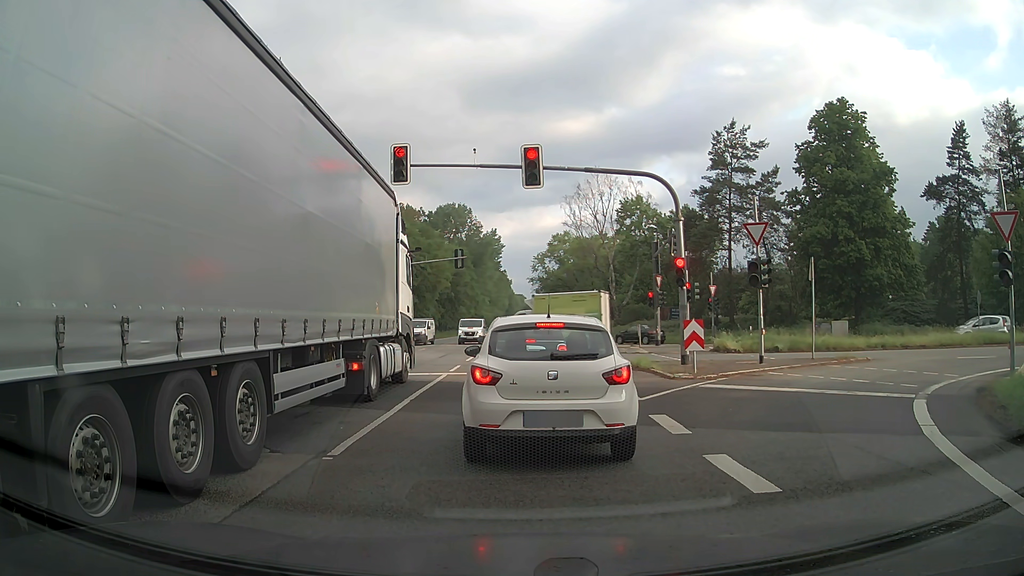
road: primary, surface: asphalt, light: Day
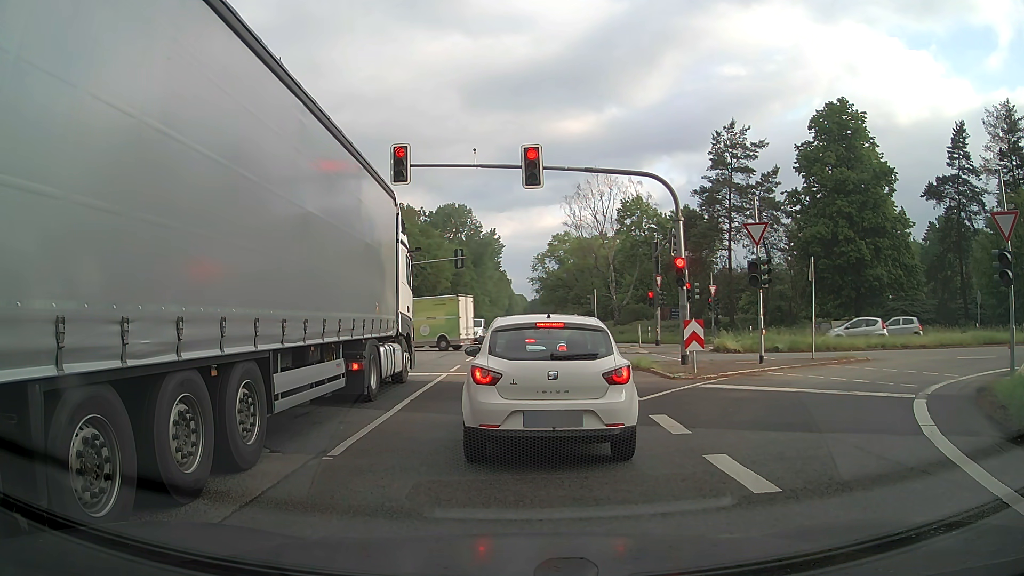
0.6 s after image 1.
(0.0, 0.0) m; 0°
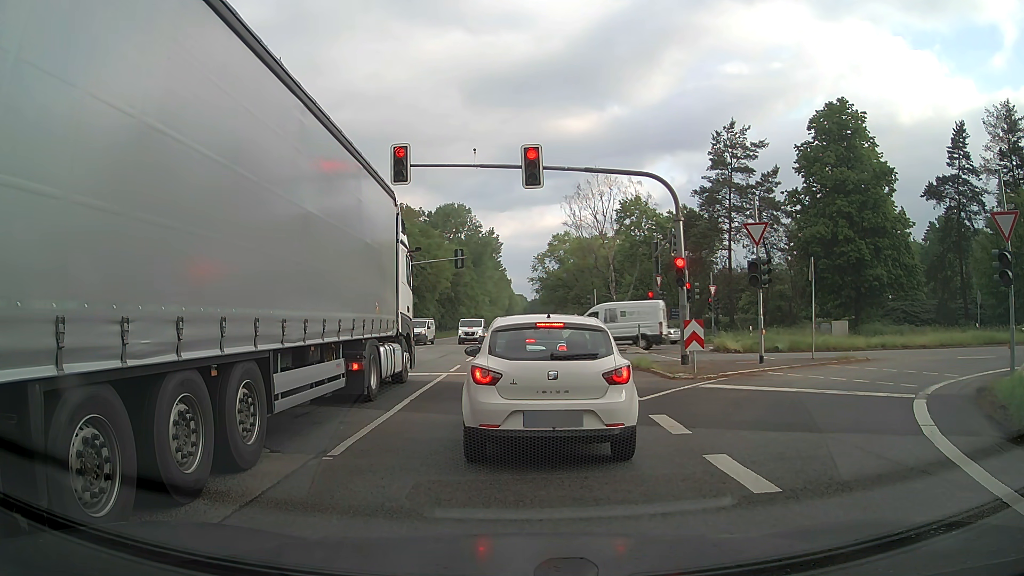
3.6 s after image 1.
(0.0, 0.0) m; 0°
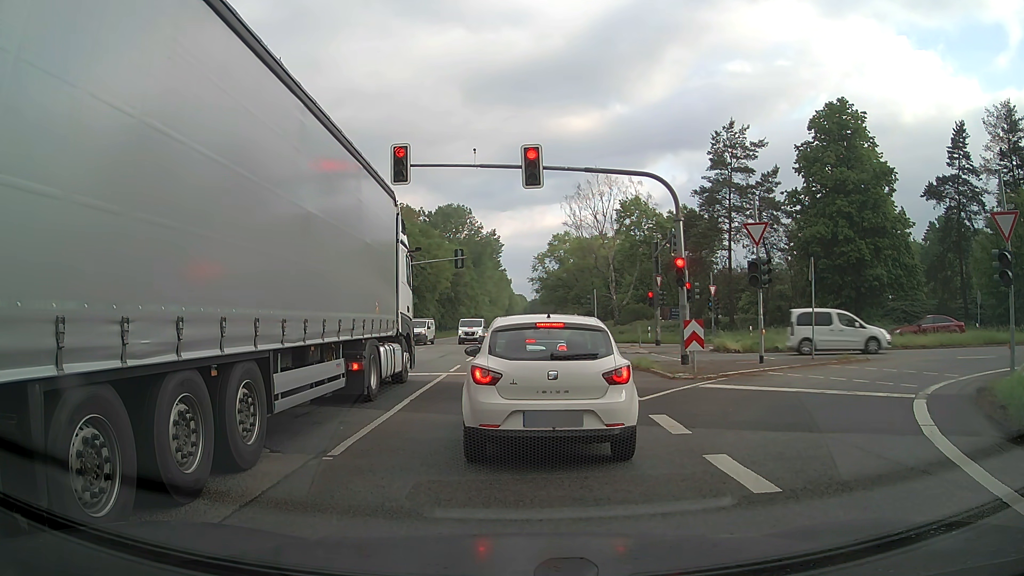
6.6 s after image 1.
(0.0, 0.0) m; 0°
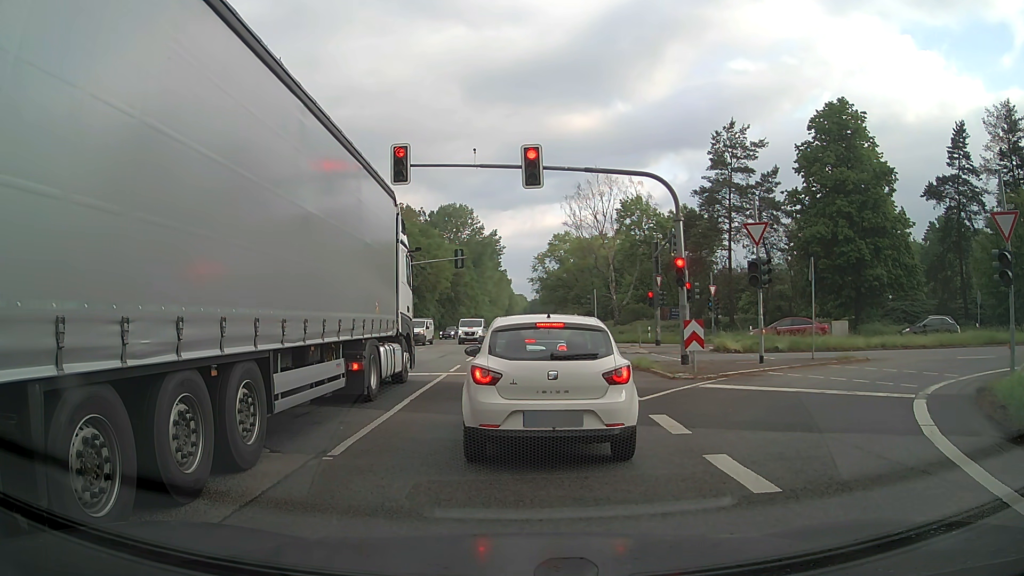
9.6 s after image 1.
(0.0, 0.0) m; 0°
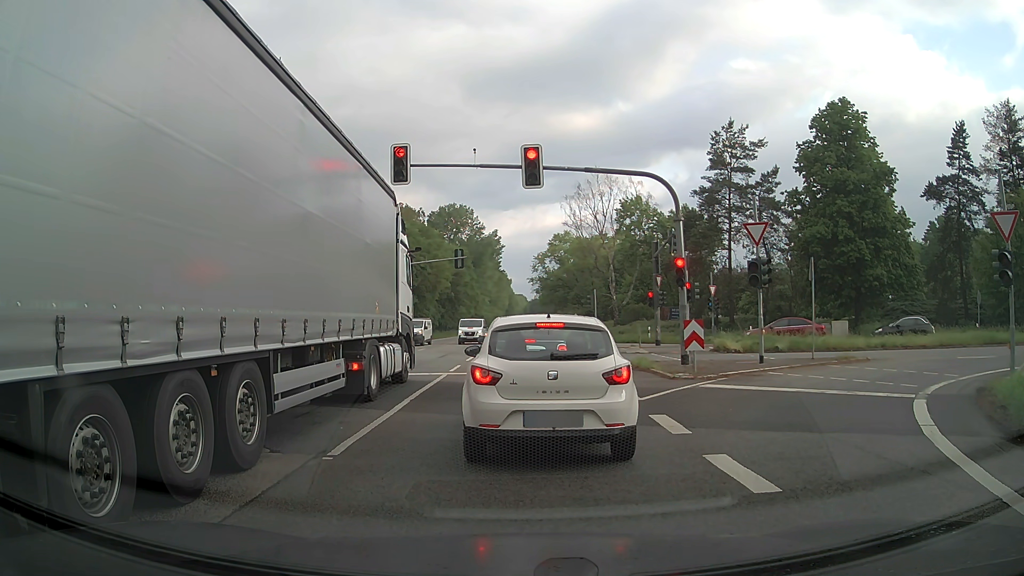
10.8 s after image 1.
(0.0, 0.0) m; 0°
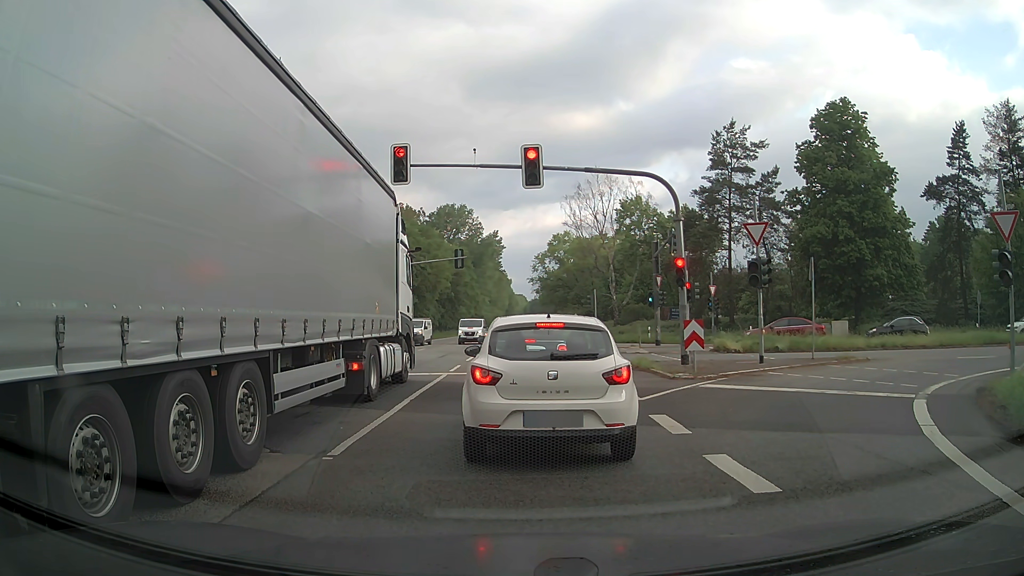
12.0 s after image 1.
(0.0, 0.0) m; 0°
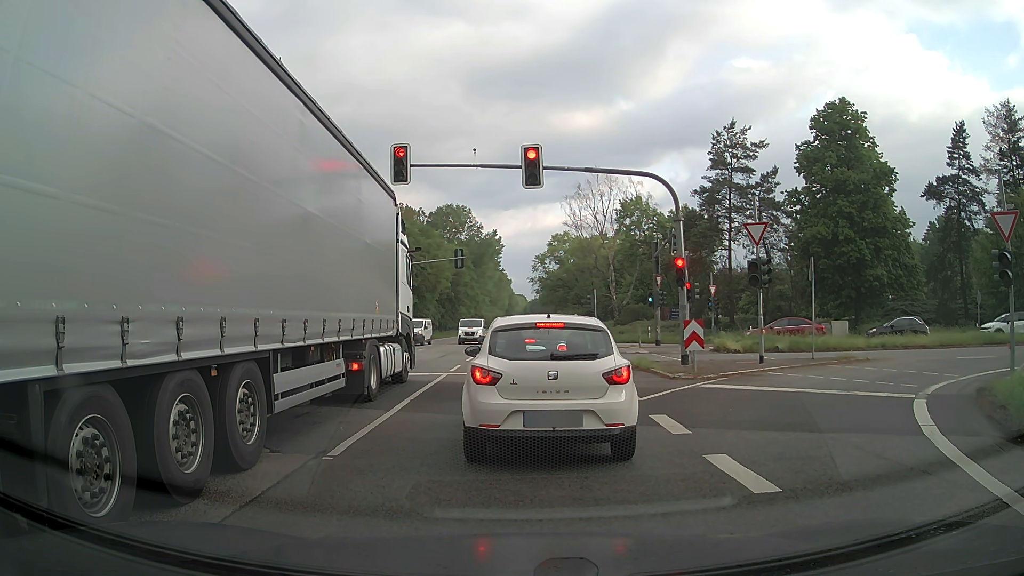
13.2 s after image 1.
(0.0, 0.0) m; 0°
(0, +10) (-1, +20) (-1, +30) (-2, +40) (-2, +50) (-3, +60) (-3, +70) (-4, +80) (-4, +90) (-4, +100) m
